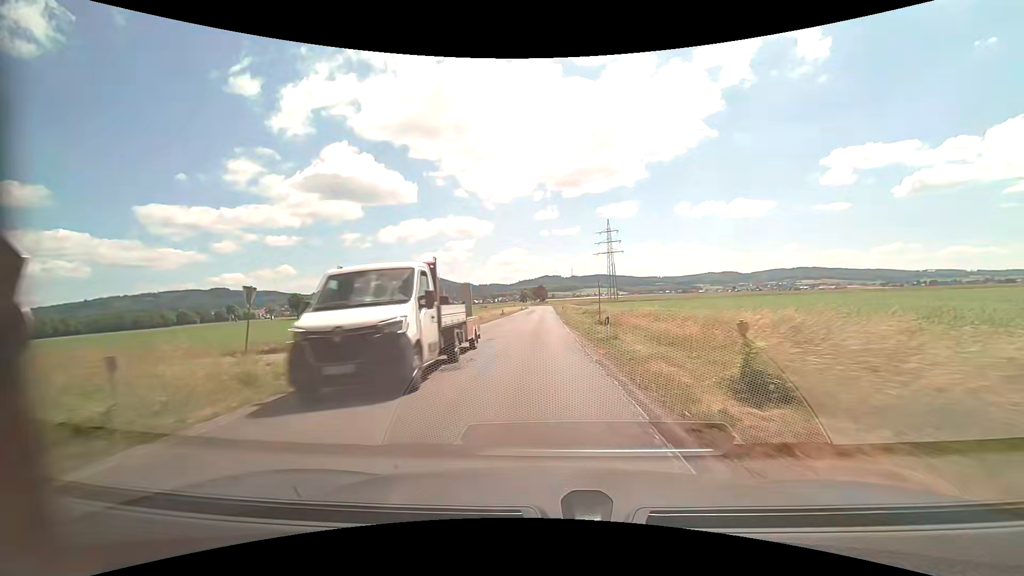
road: secondary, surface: asphalt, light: Day
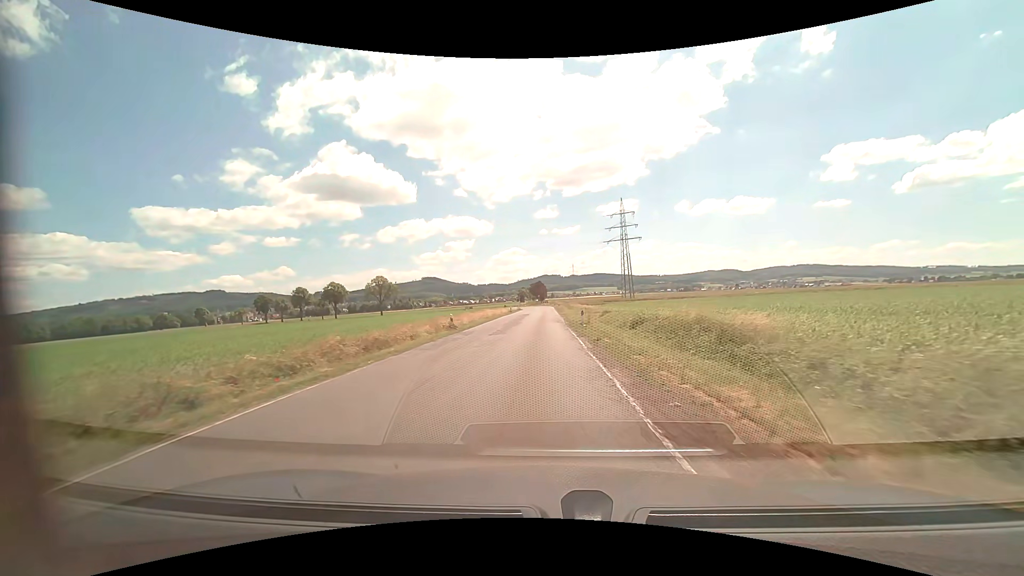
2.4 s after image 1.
(-0.4, +34.3) m; -1°
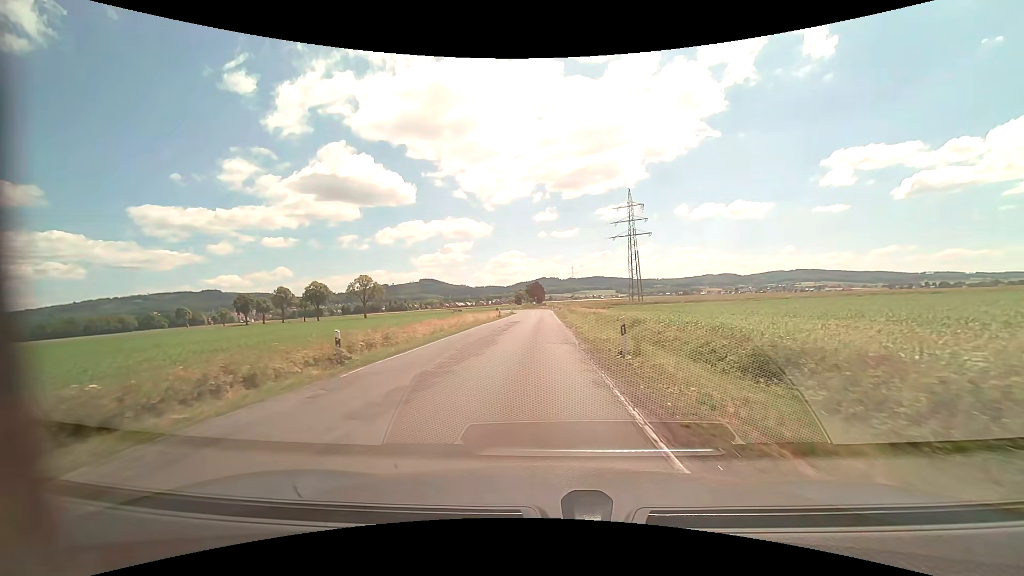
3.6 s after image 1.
(0.0, +15.7) m; 0°
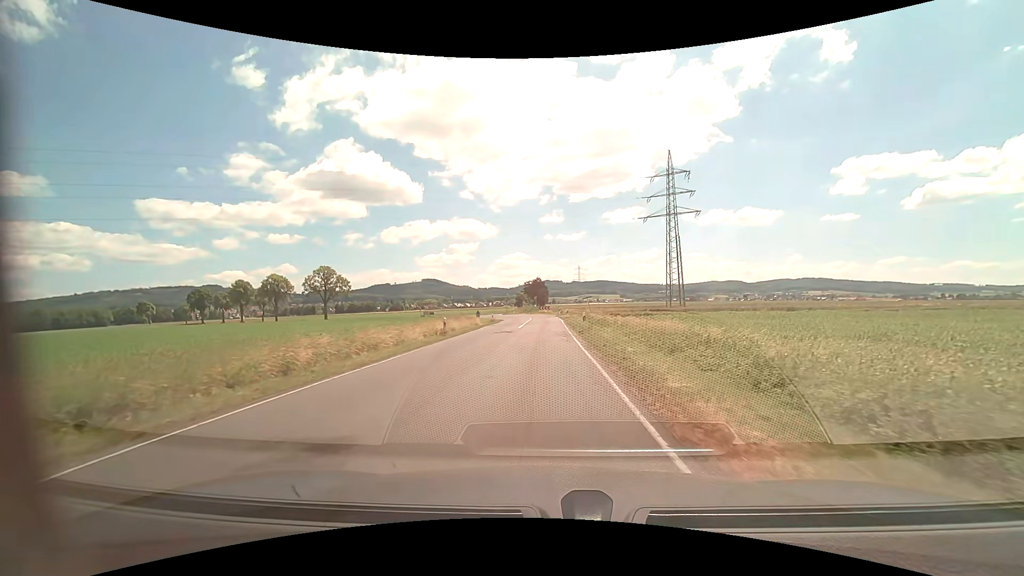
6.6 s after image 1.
(-0.1, +35.8) m; -1°
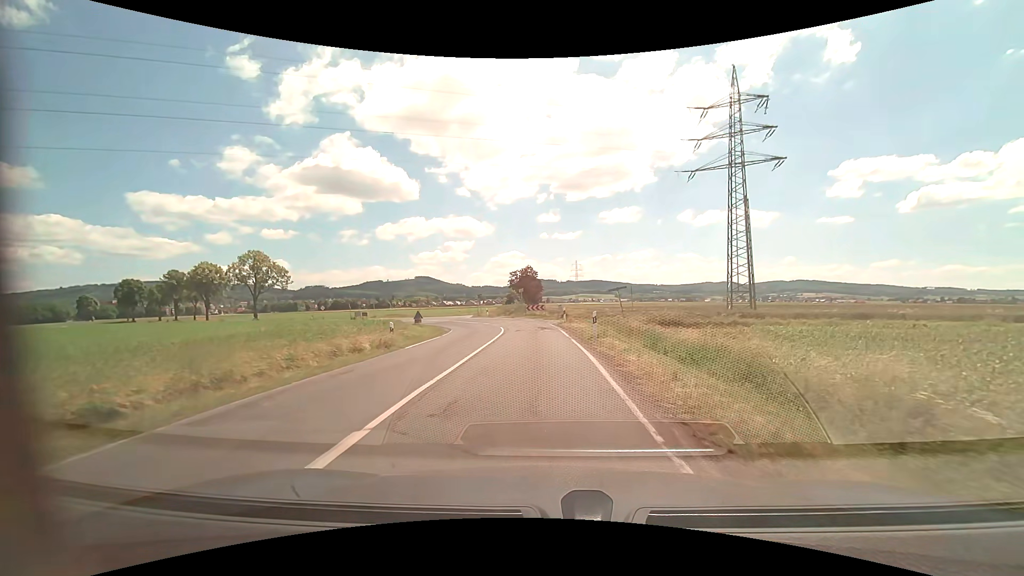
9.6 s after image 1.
(+0.3, +33.4) m; +1°
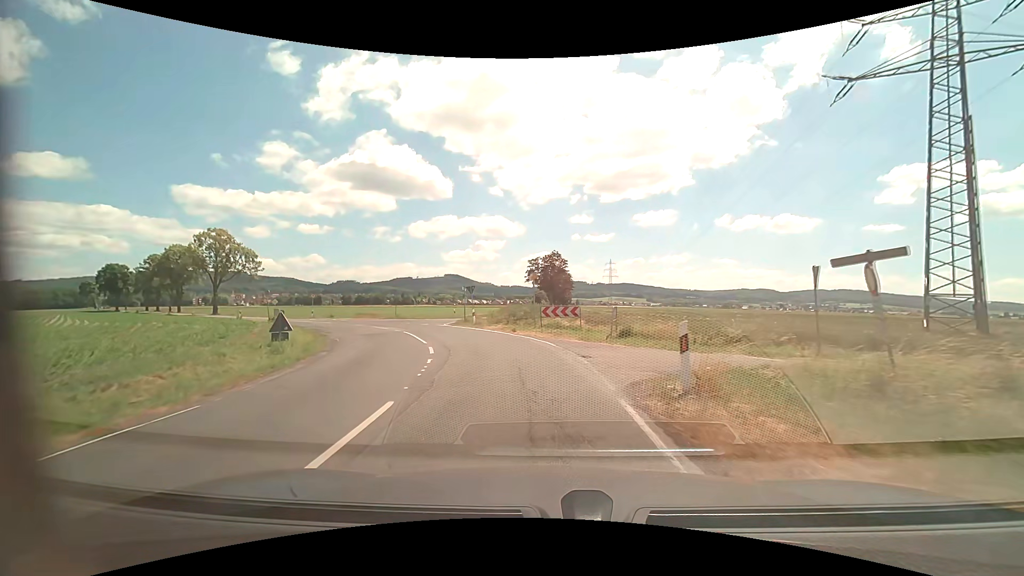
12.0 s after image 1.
(-0.2, +25.8) m; -3°
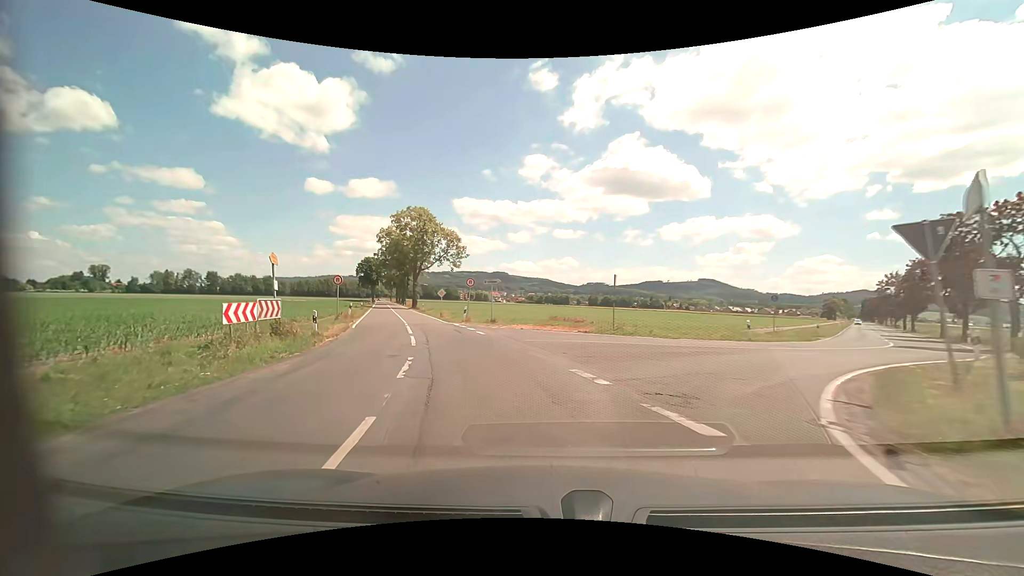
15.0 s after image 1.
(-6.5, +30.6) m; -27°
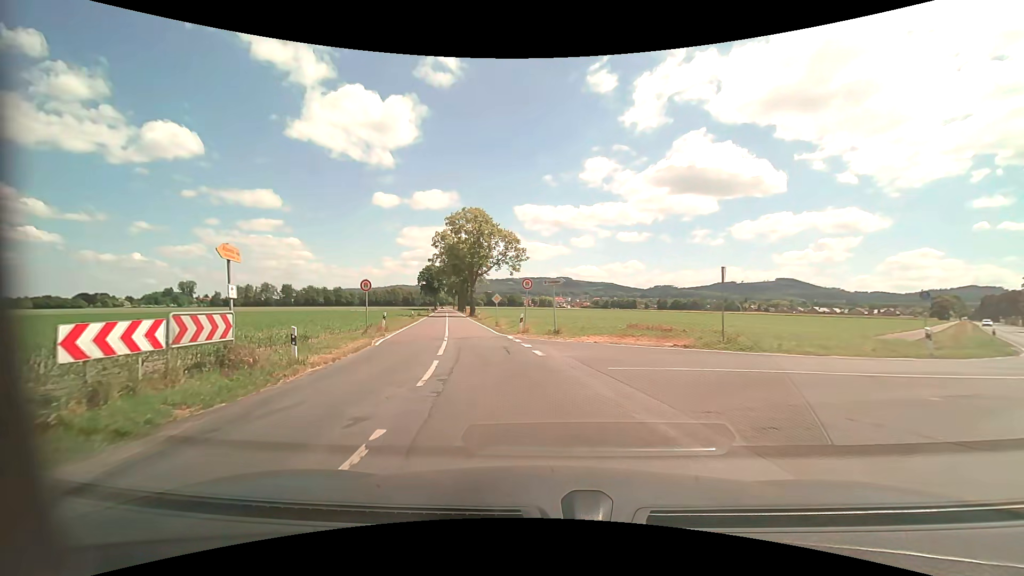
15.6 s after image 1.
(-0.4, +6.4) m; -7°
(-1, +10) (-3, +20) (-5, +30) (-7, +39) (-9, +49) (-11, +59) (-13, +69) (-15, +78) (-17, +88) (-19, +98) m
